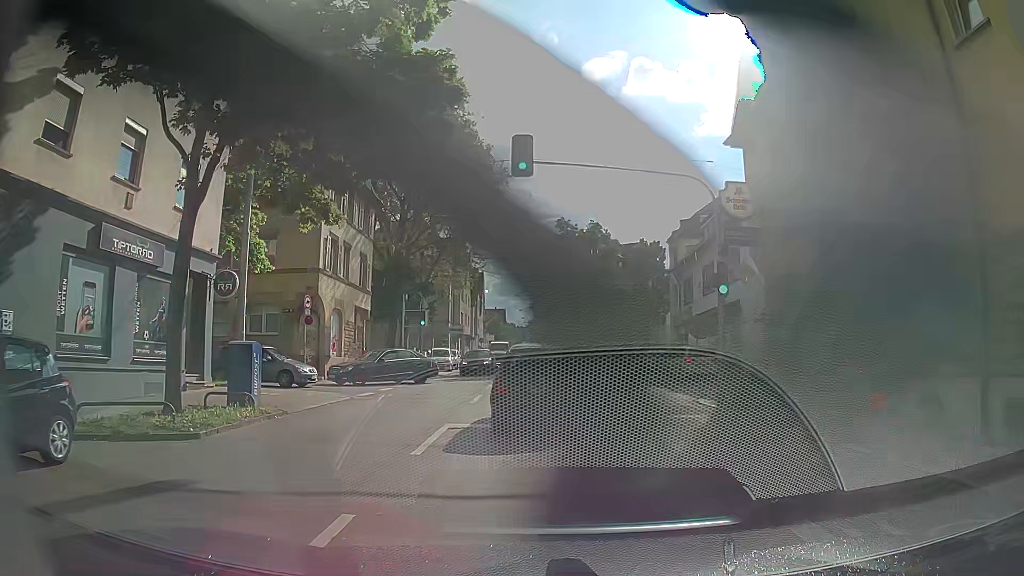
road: secondary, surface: asphalt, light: Day
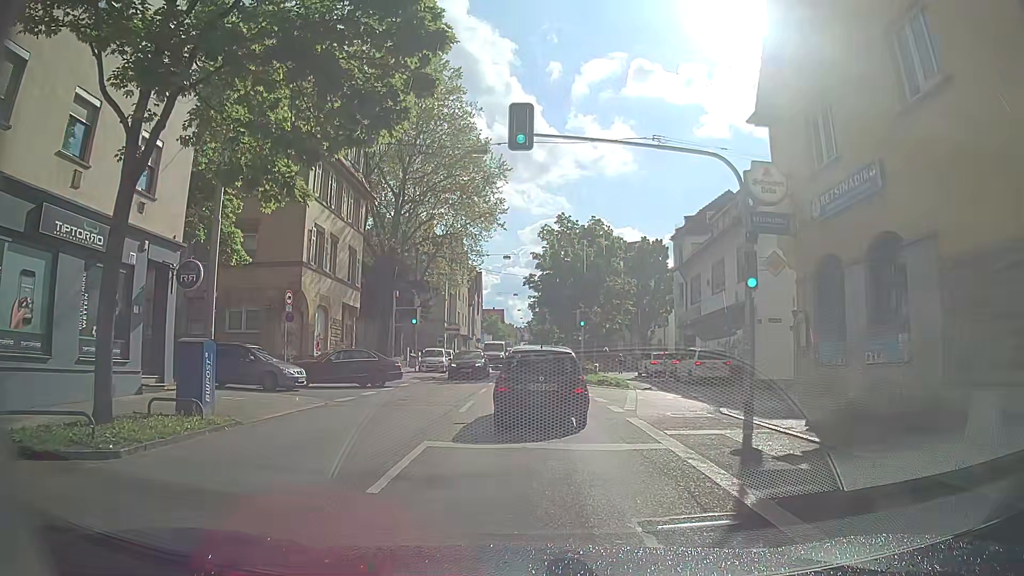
(0.0, +2.3) m; 0°
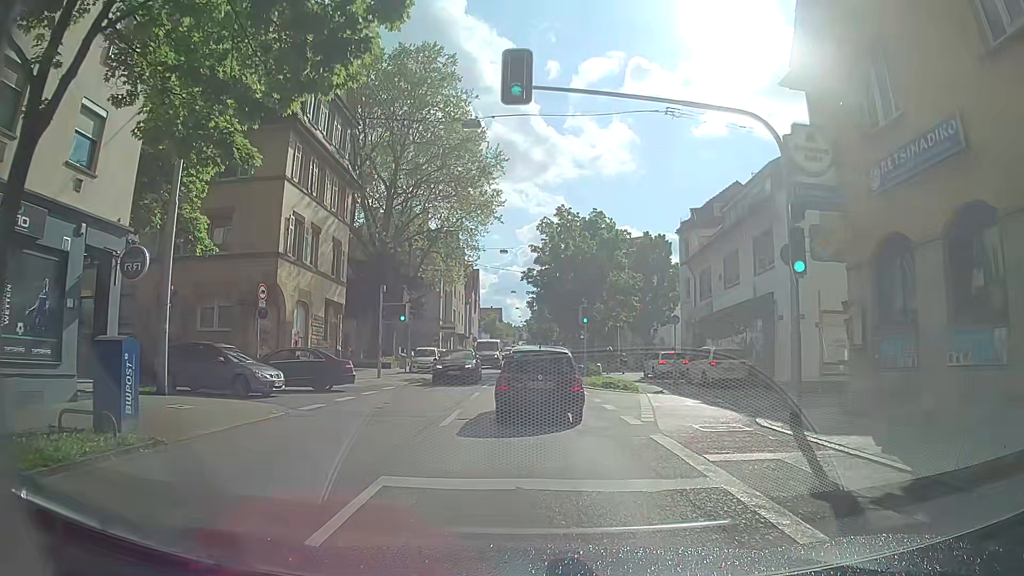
(0.0, +2.8) m; 0°
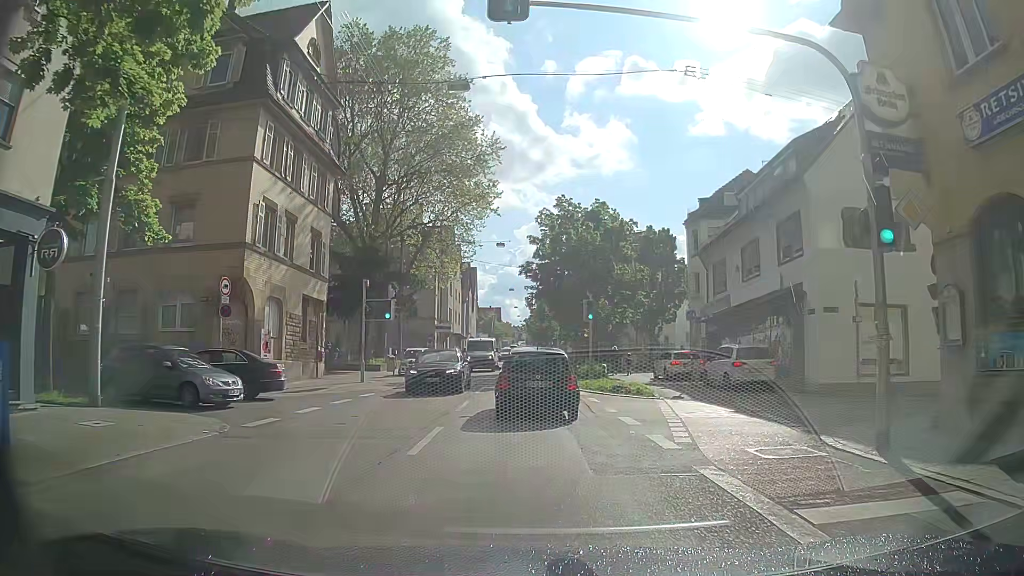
(0.0, +3.3) m; +1°
